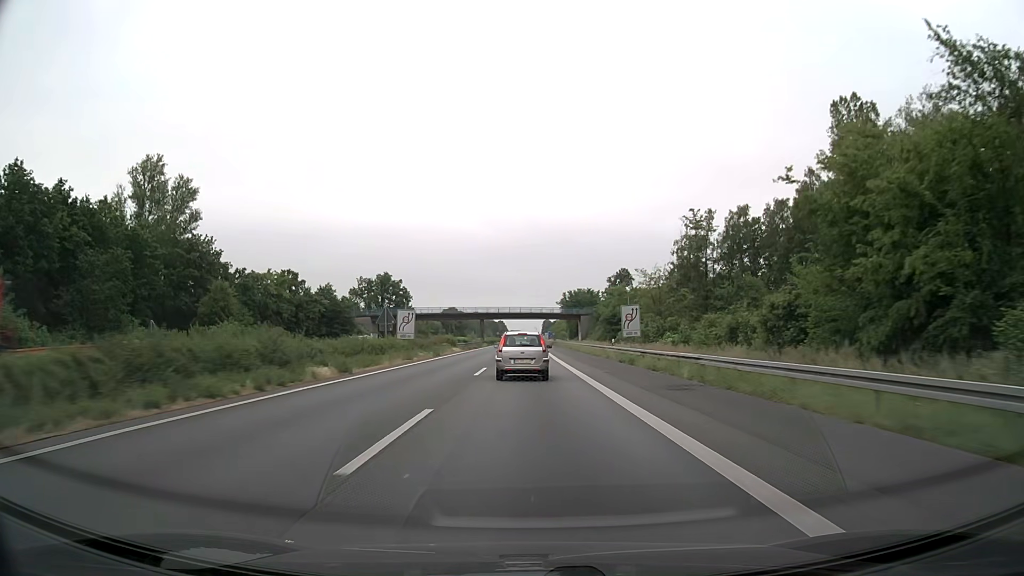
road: motorway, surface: asphalt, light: Day
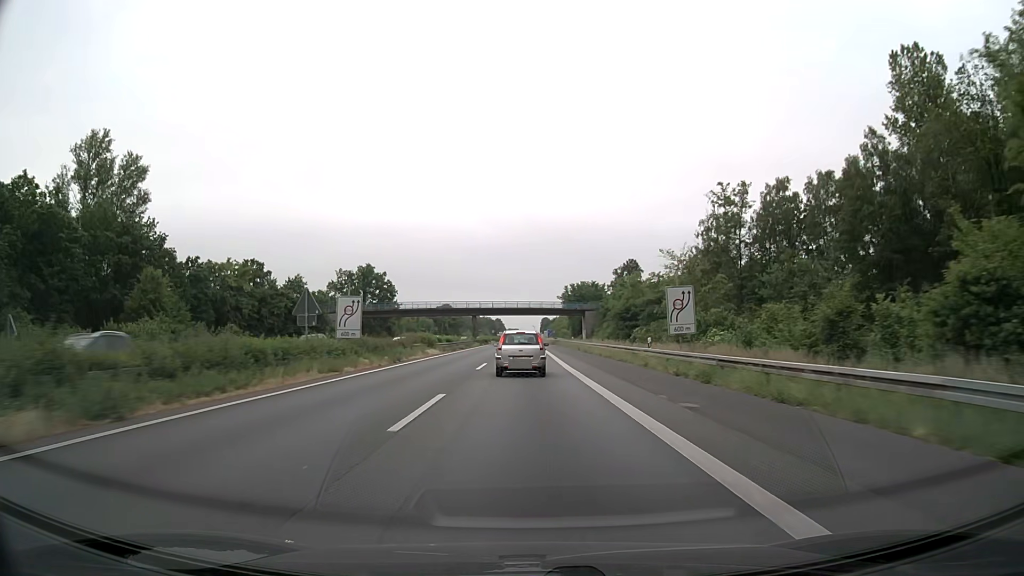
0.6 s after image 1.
(+0.1, +14.7) m; 0°
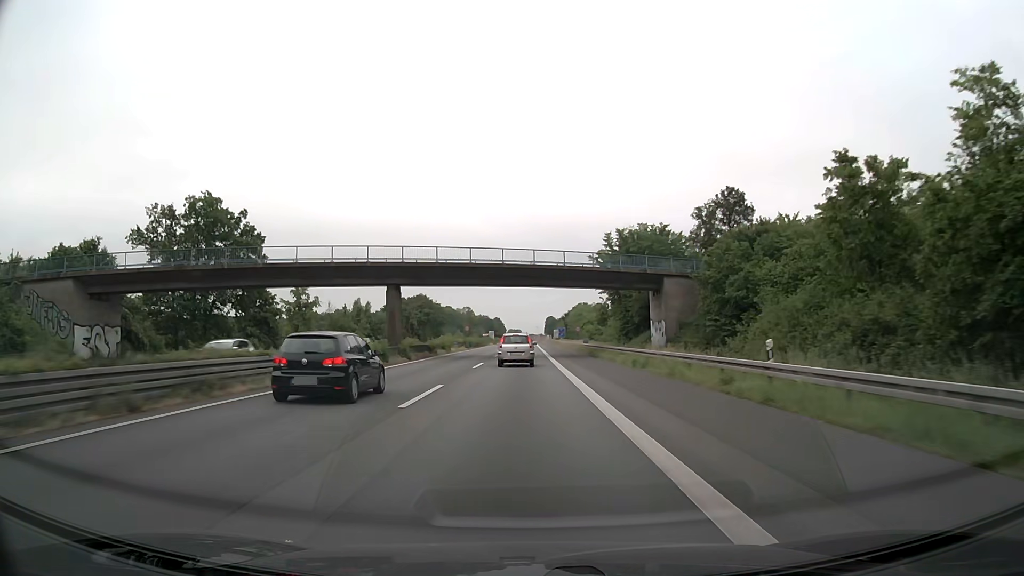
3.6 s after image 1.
(+0.4, +69.3) m; 0°
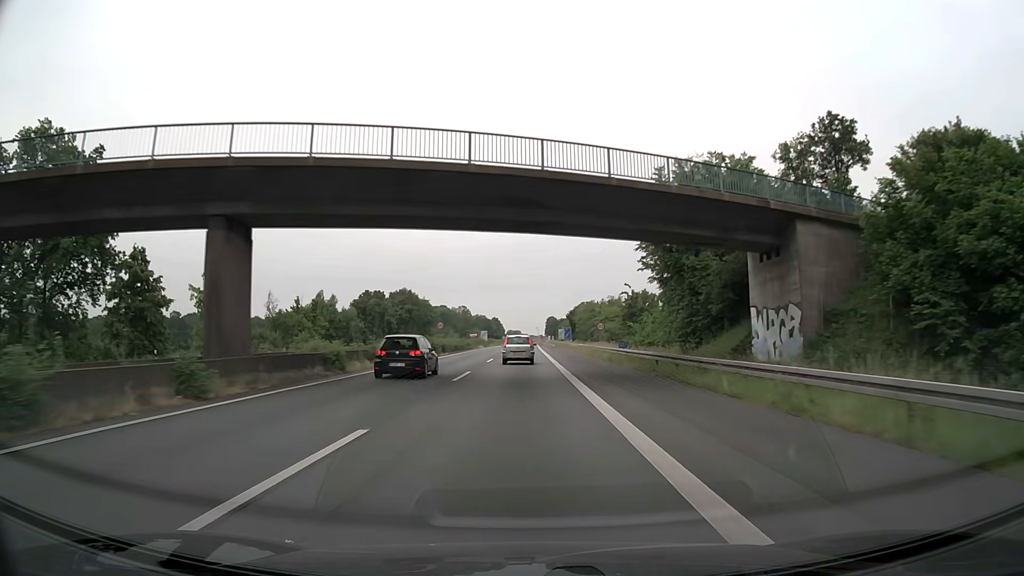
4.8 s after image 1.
(0.0, +26.2) m; 0°
(0, +10) (0, +20) (0, +30) (0, +40) (0, +50) (0, +60) (0, +70) (0, +80) (0, +90) (0, +100) m
